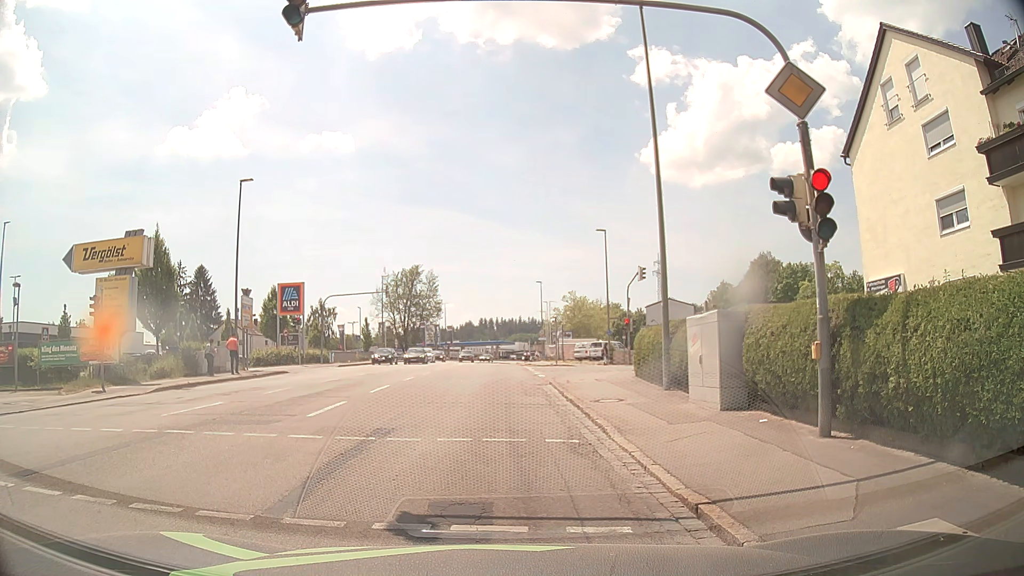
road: tertiary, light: Day
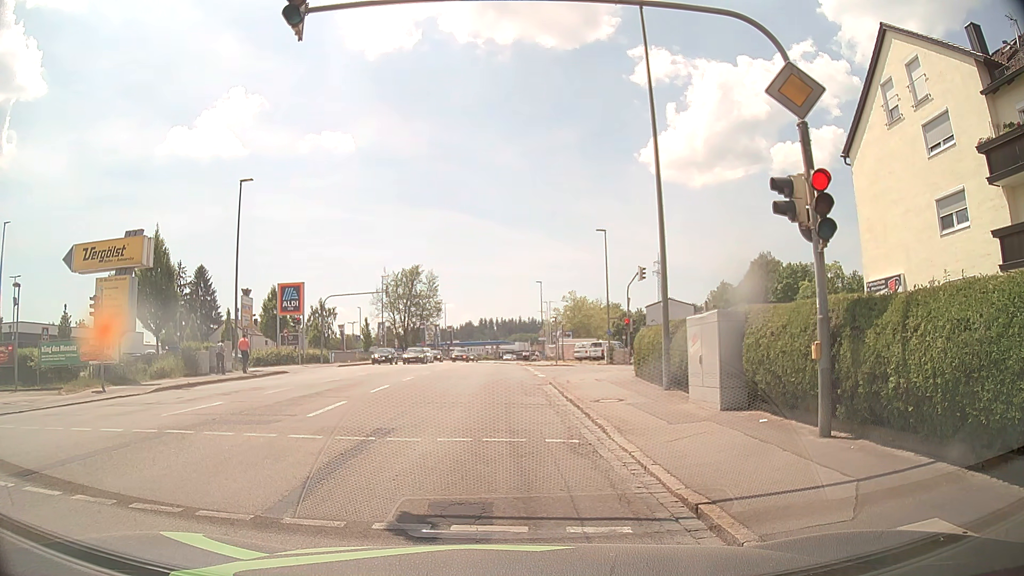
(0.0, 0.0) m; 0°
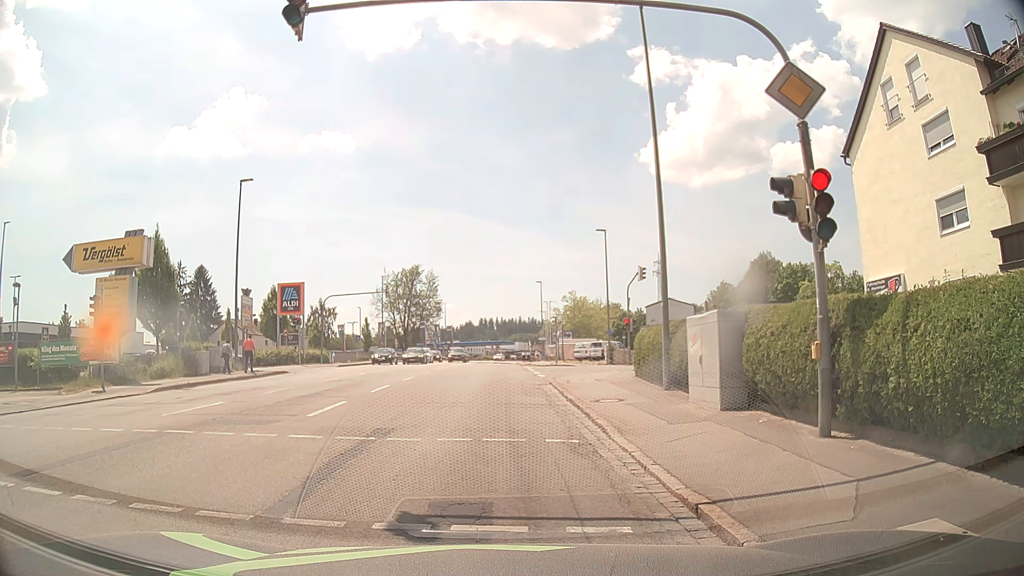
(0.0, 0.0) m; 0°
(0, +10) (-1, +20) (-1, +30) (-2, +40) (-2, +50) (-3, +60) (-3, +70) (-3, +80) (-3, +90) (-3, +100) m
